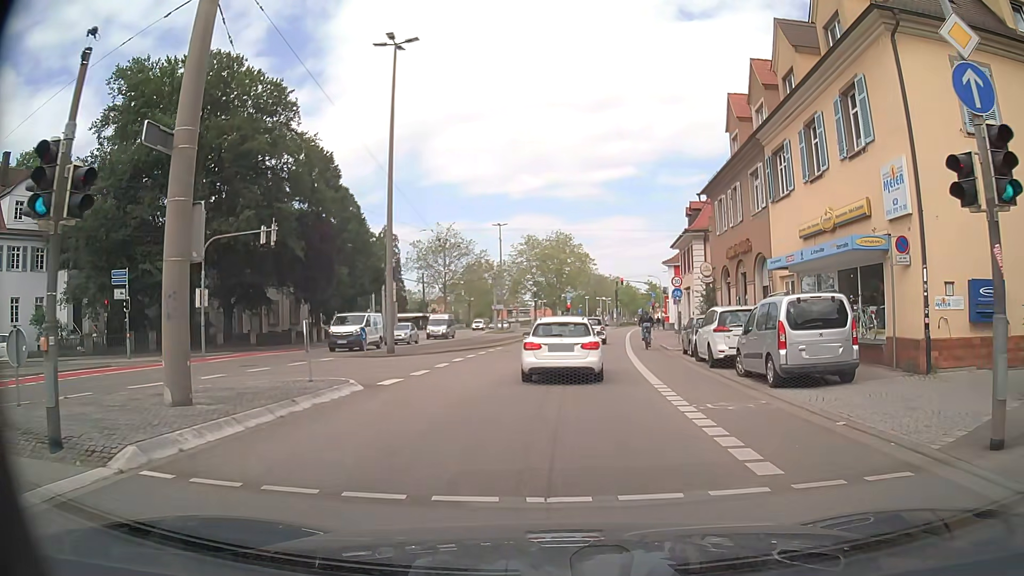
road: secondary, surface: asphalt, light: Day
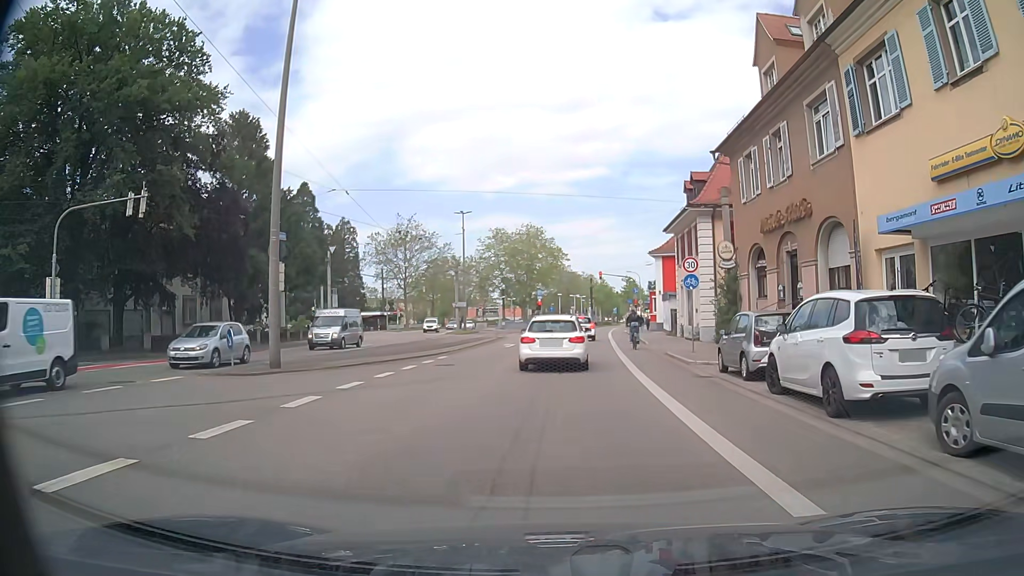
(0.0, +10.0) m; +2°
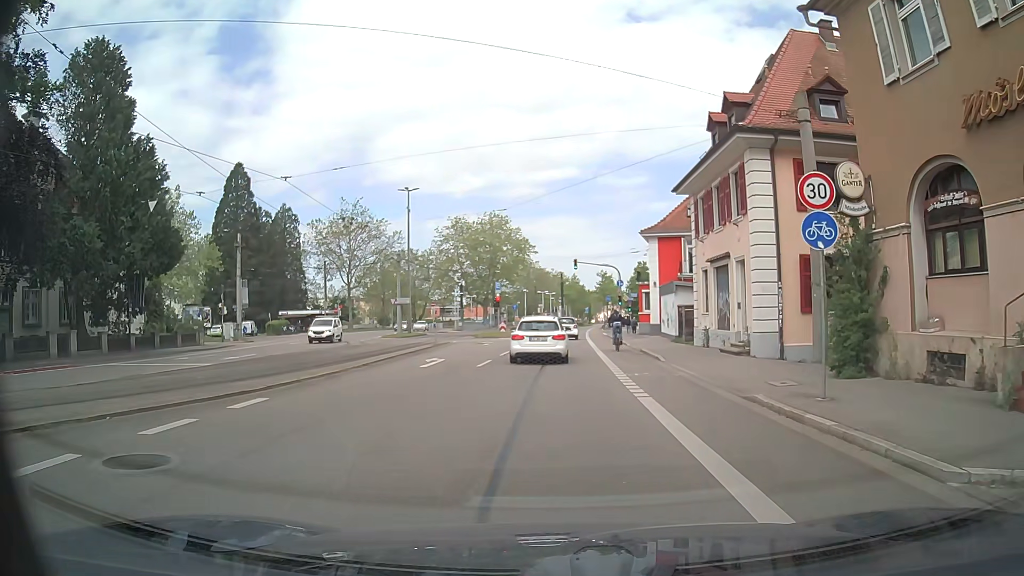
(+0.2, +14.7) m; +2°
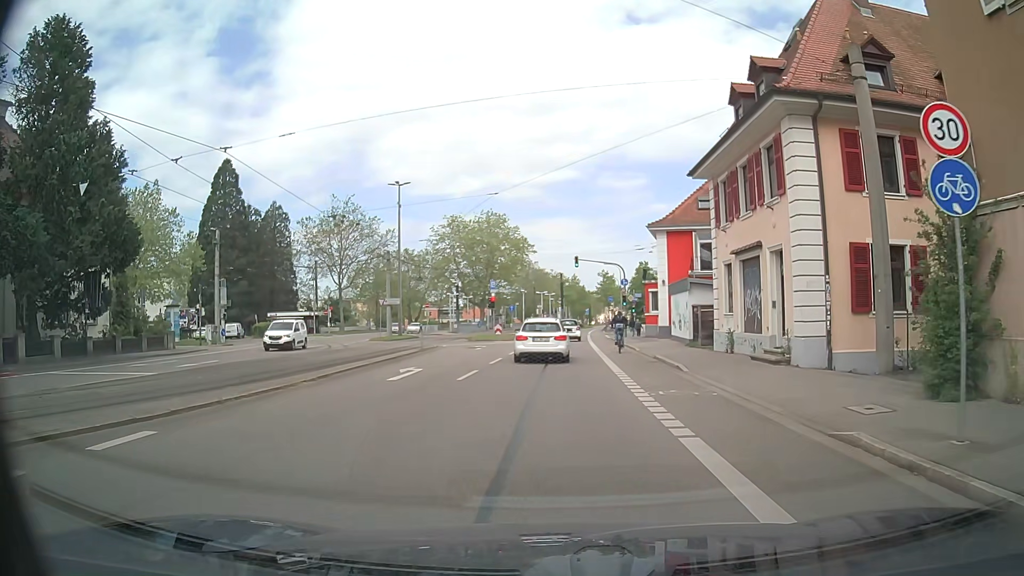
(0.0, +3.9) m; 0°
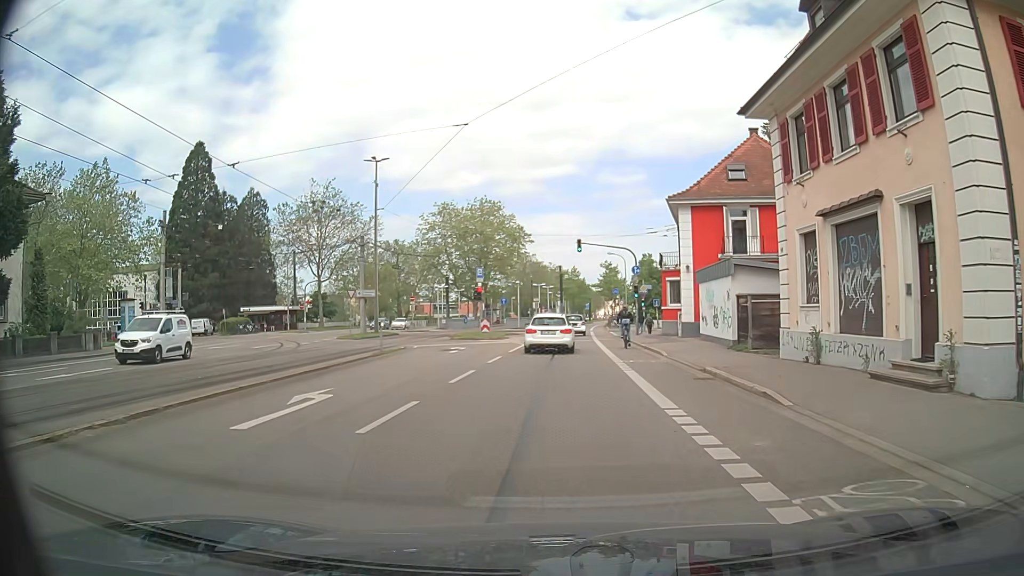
(-0.2, +8.1) m; -2°
(0, +10) (+1, +20) (+1, +30) (+2, +40) (+2, +50) (+3, +60) (+4, +70) (+5, +80) (+5, +90) (+6, +100) m
